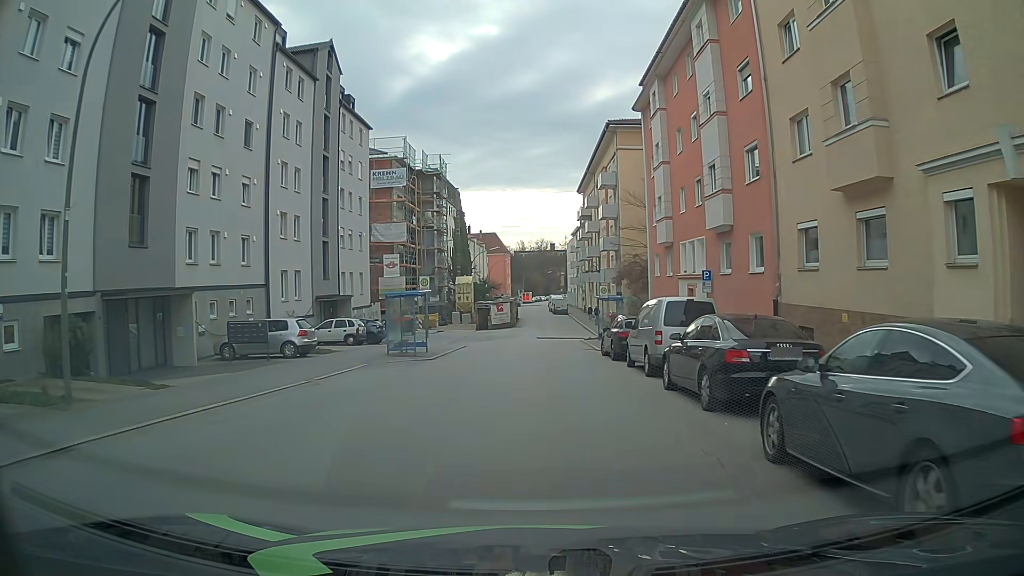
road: tertiary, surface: asphalt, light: Day
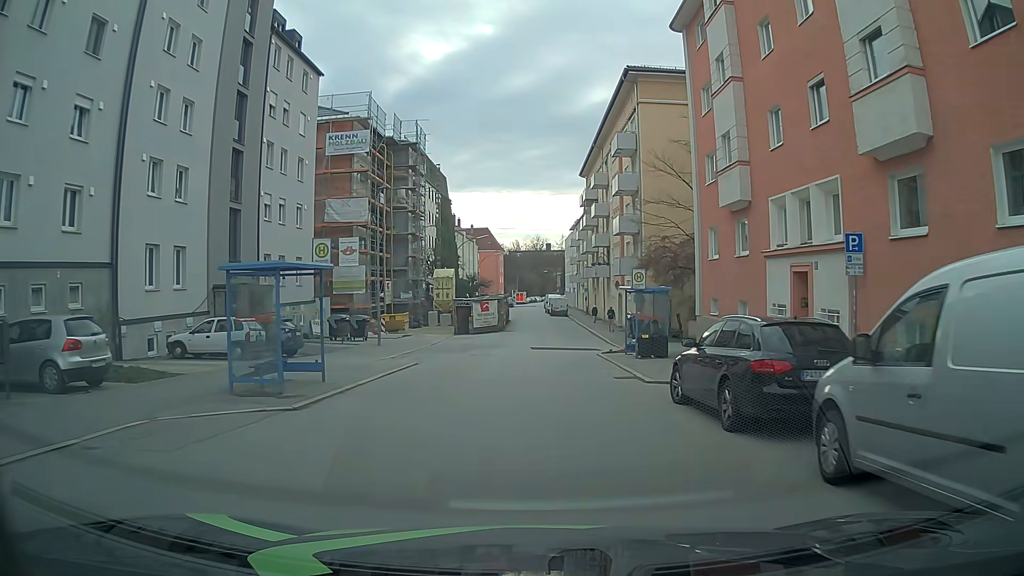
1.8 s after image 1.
(+0.2, +13.3) m; +2°
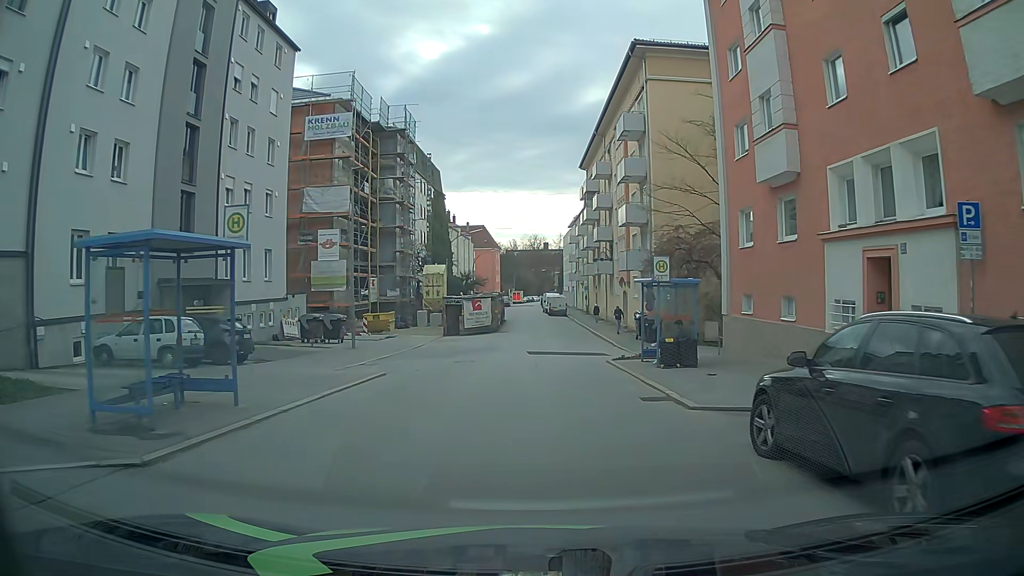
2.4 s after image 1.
(-0.1, +4.5) m; -1°
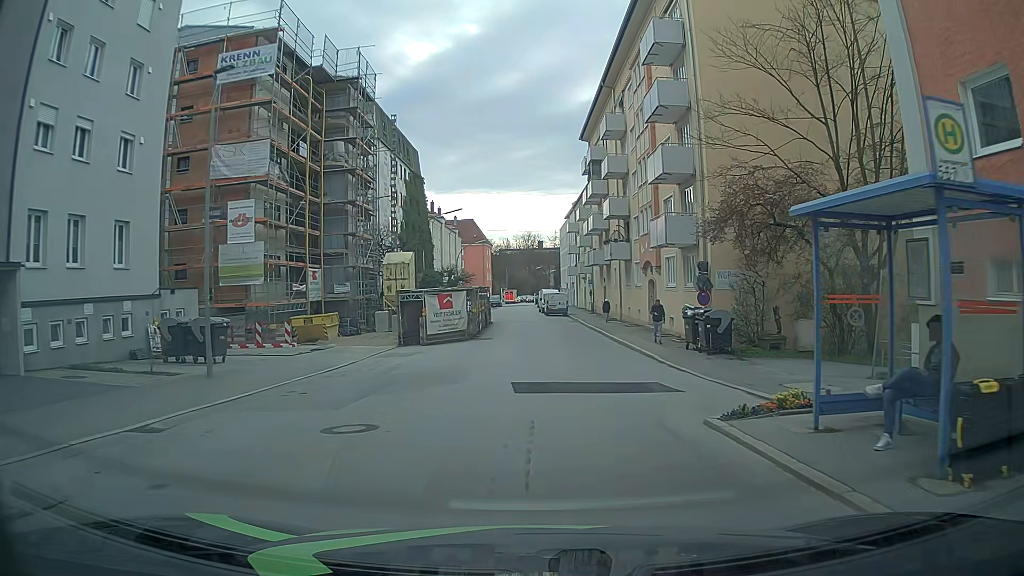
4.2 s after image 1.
(+0.1, +13.4) m; +1°
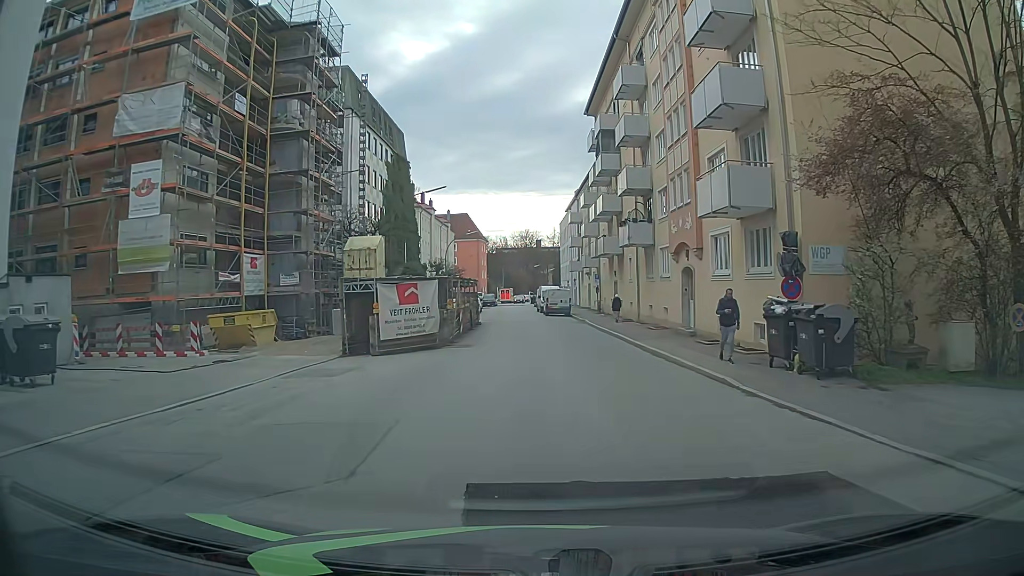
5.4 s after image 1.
(-0.1, +9.0) m; 0°
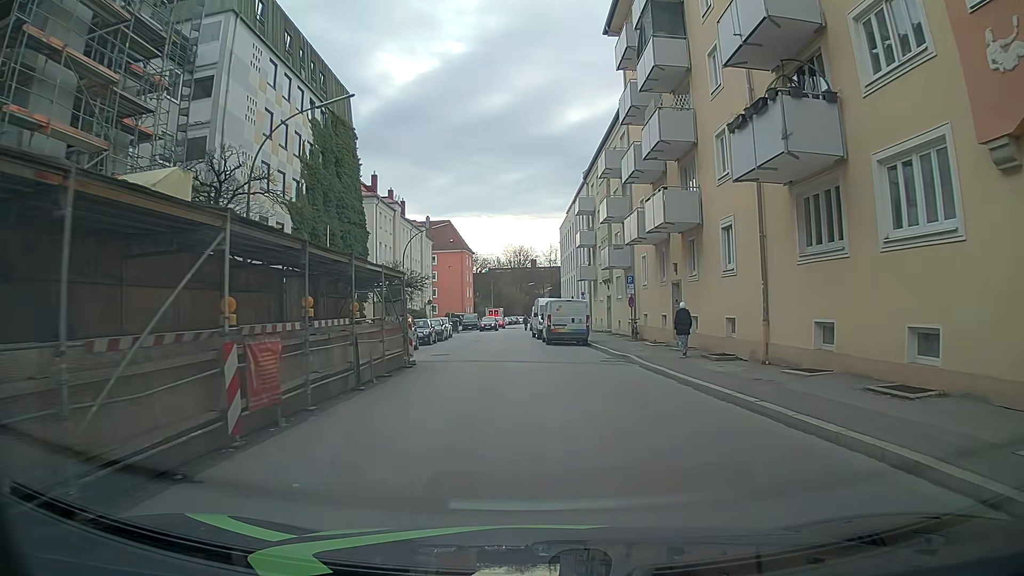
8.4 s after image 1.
(-0.2, +22.2) m; -1°
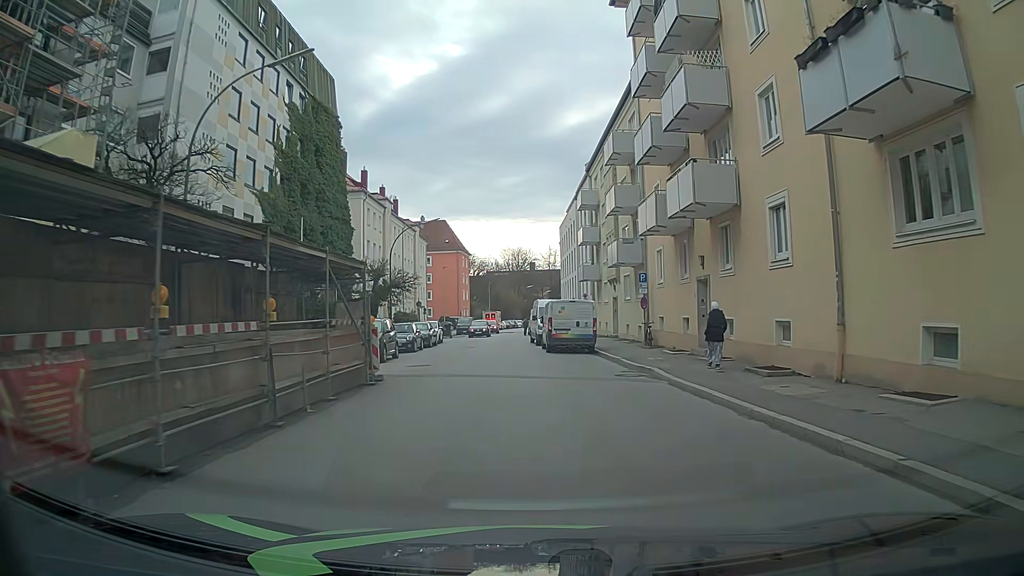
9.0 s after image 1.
(+0.1, +4.4) m; +1°
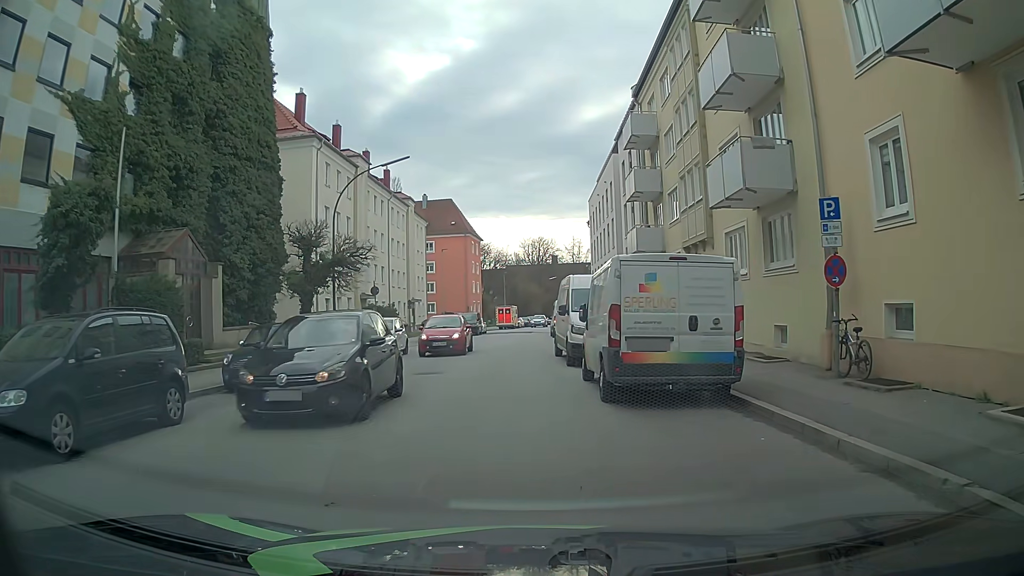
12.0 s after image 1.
(0.0, +17.7) m; -2°
